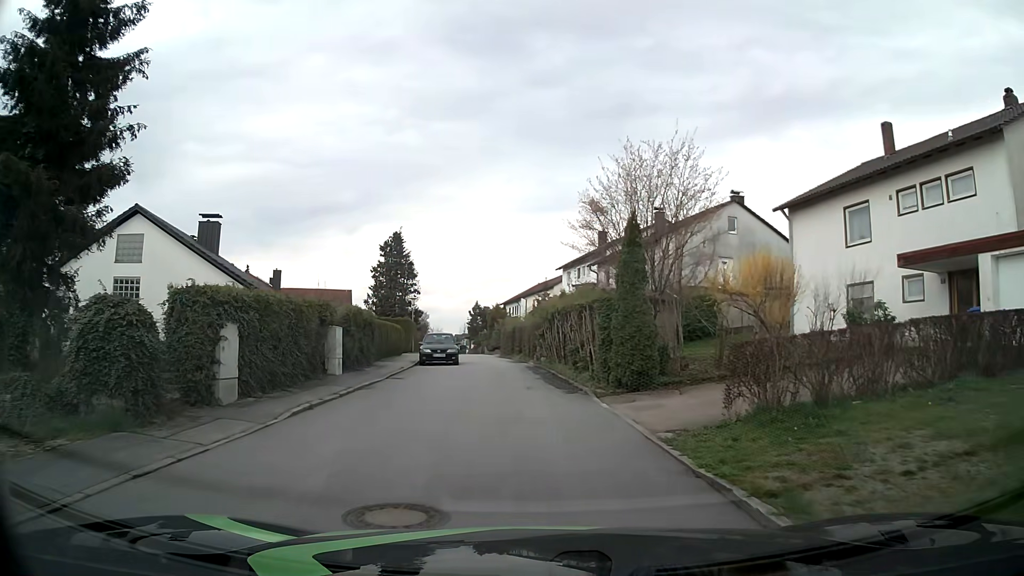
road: residential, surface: asphalt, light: Day
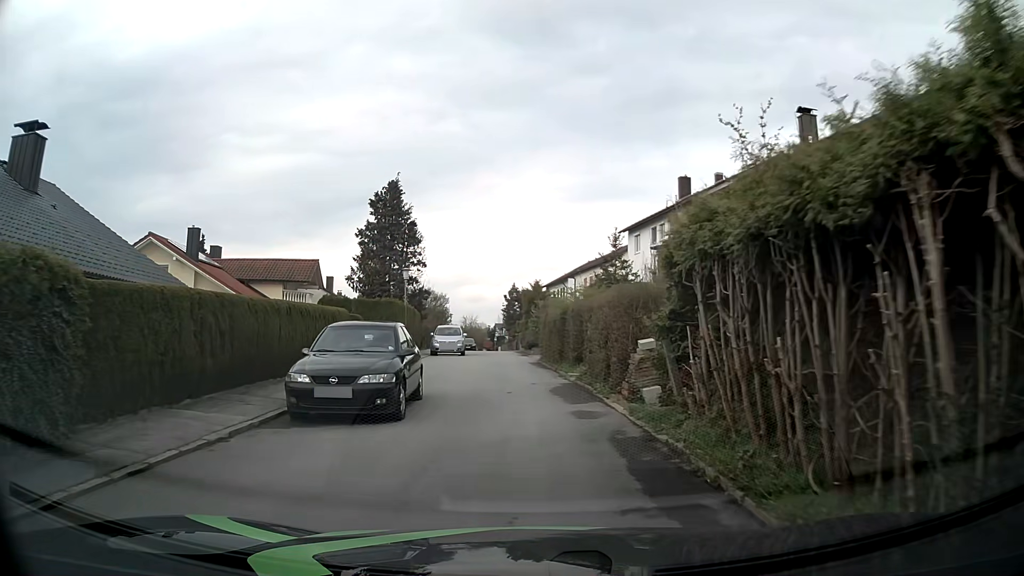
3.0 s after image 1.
(-0.5, +19.5) m; -4°
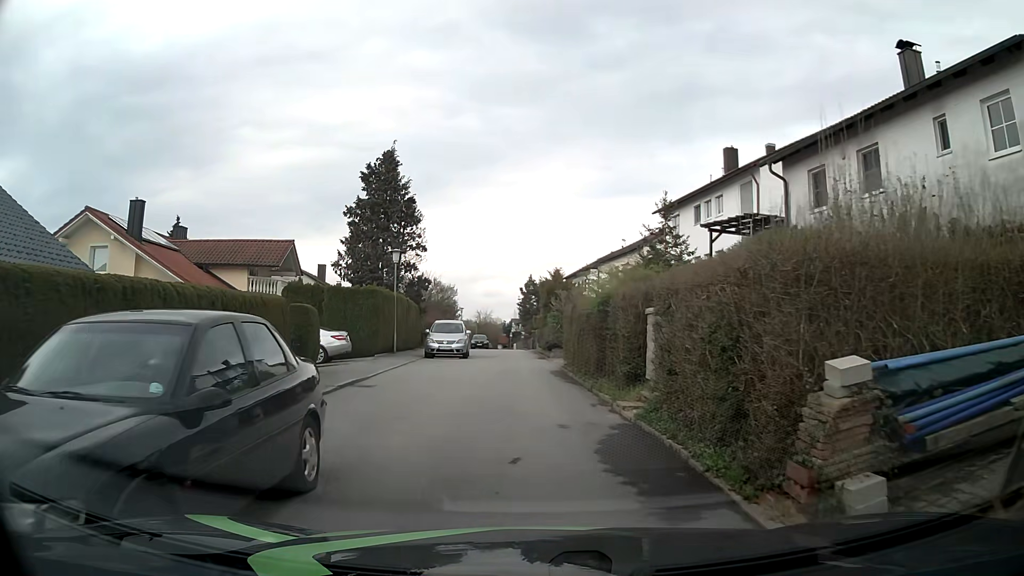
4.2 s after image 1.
(-0.1, +6.9) m; -1°
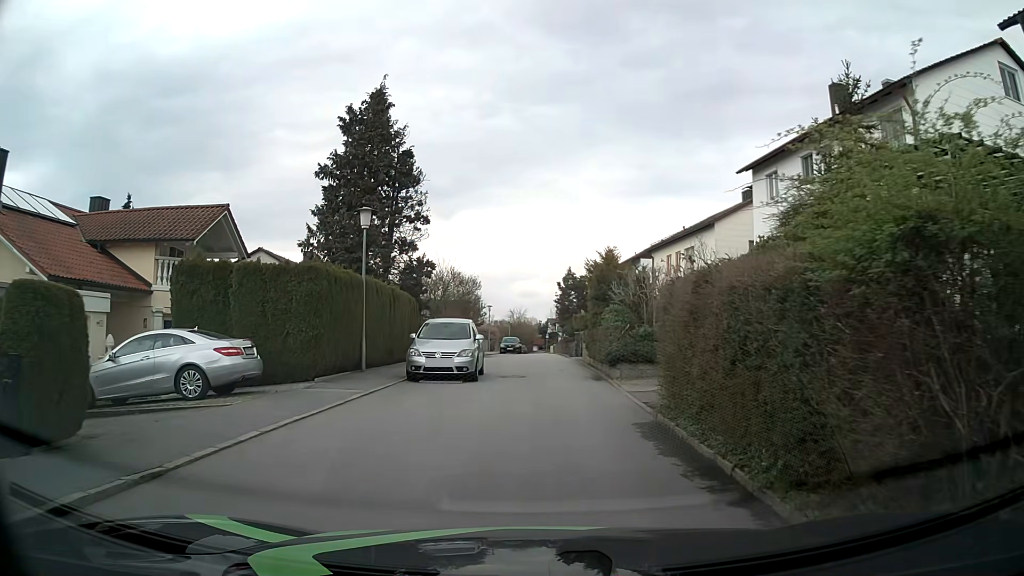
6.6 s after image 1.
(-0.3, +11.0) m; -2°
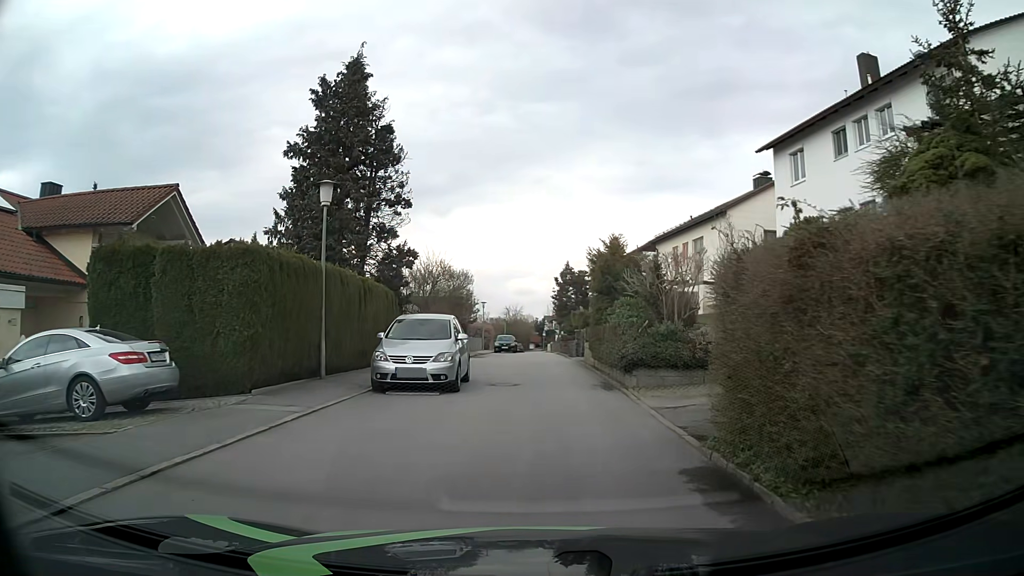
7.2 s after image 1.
(0.0, +3.4) m; -1°
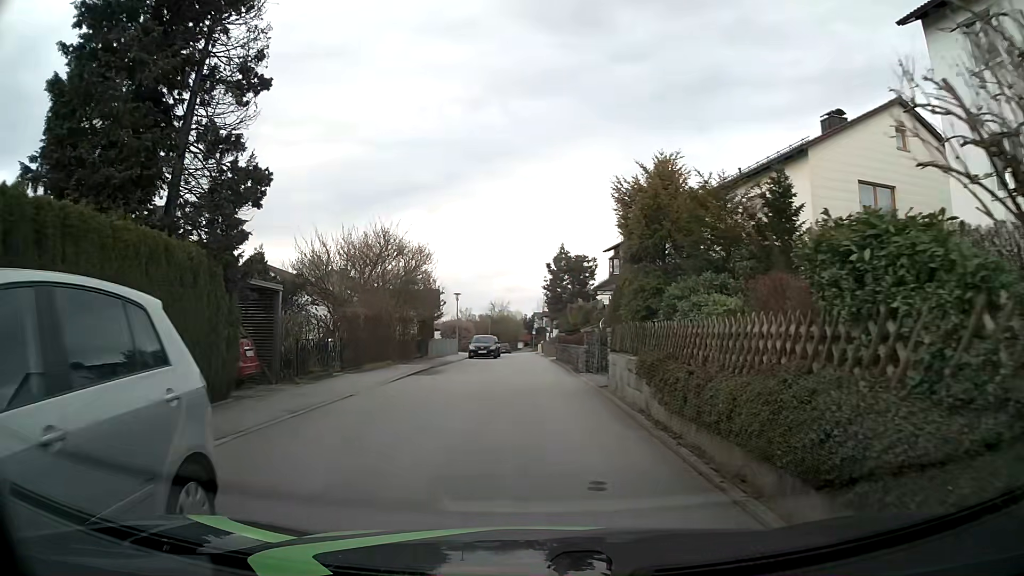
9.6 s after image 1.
(+0.2, +12.7) m; 0°
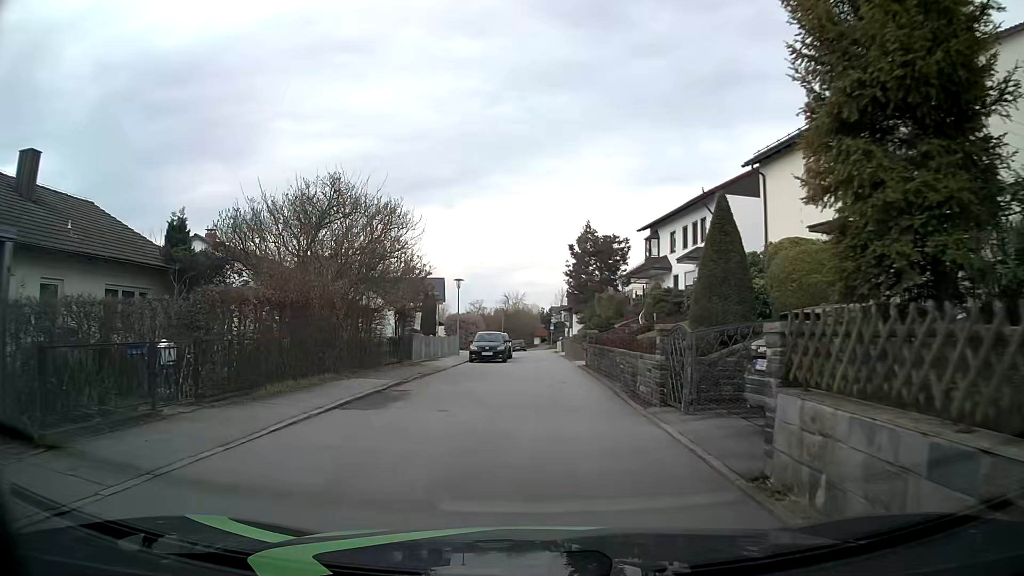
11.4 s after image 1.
(0.0, +9.9) m; -1°
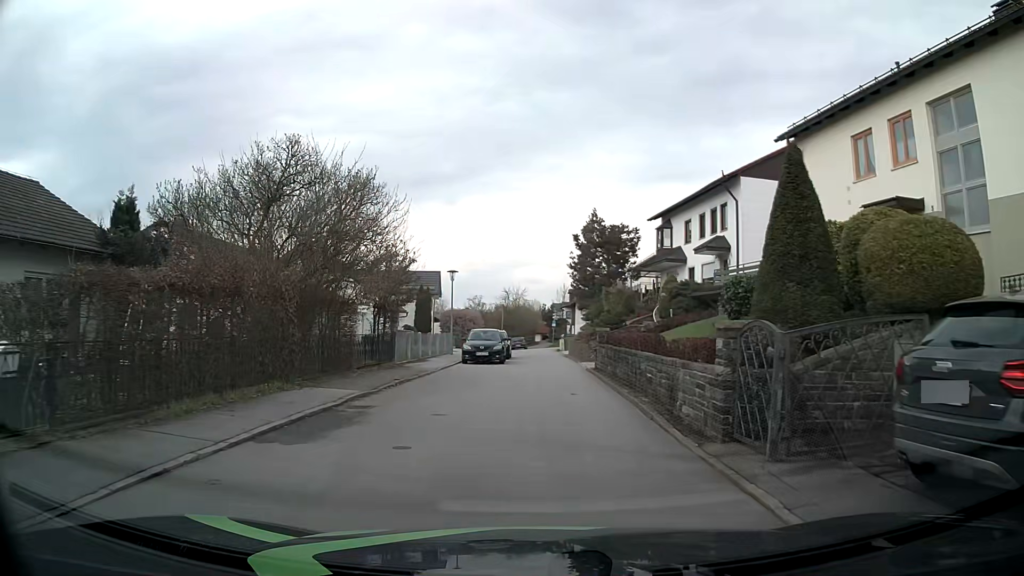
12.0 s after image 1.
(0.0, +3.7) m; 0°
